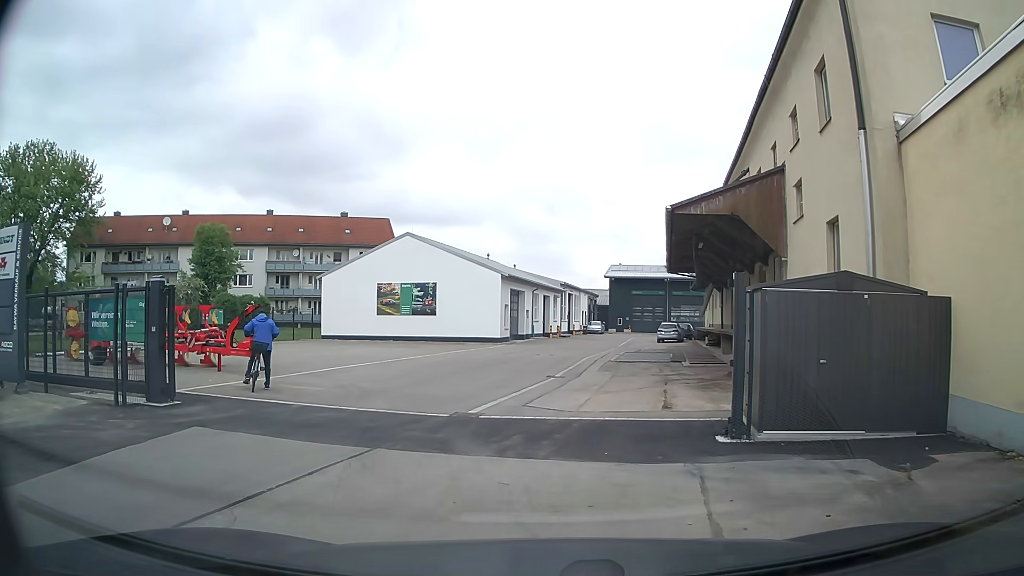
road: service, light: Day
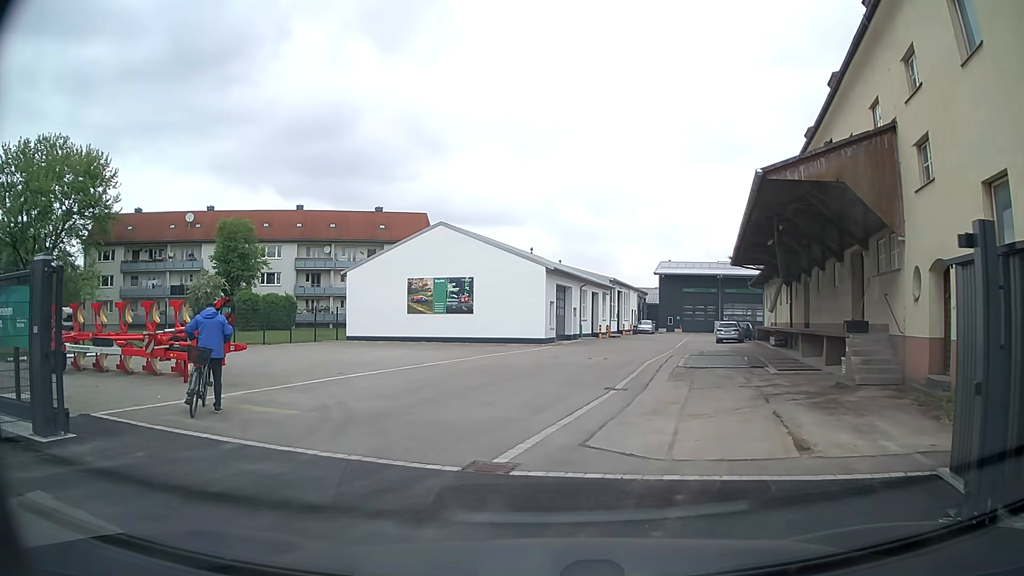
(-0.2, +4.5) m; -4°
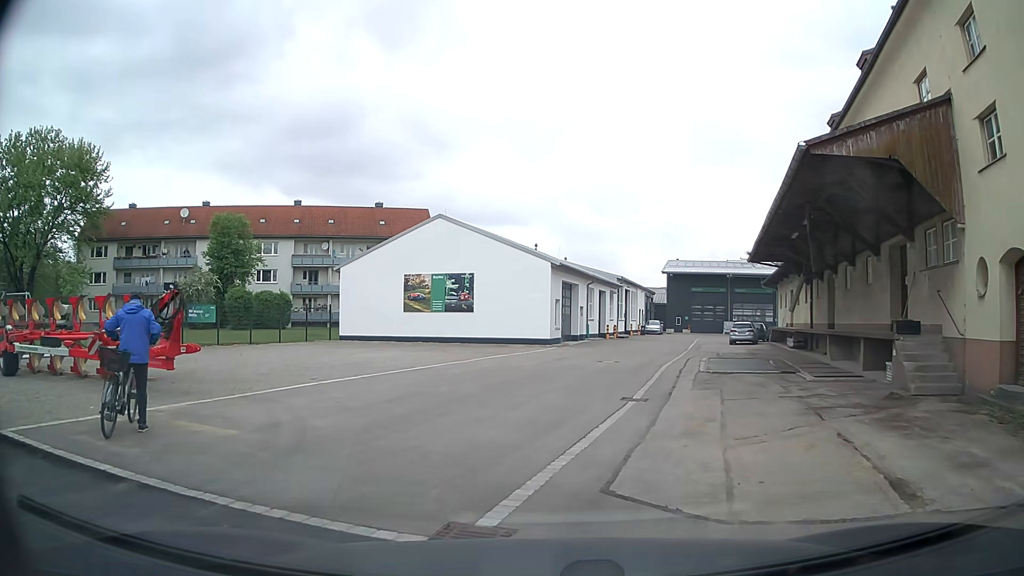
(0.0, +2.3) m; -1°
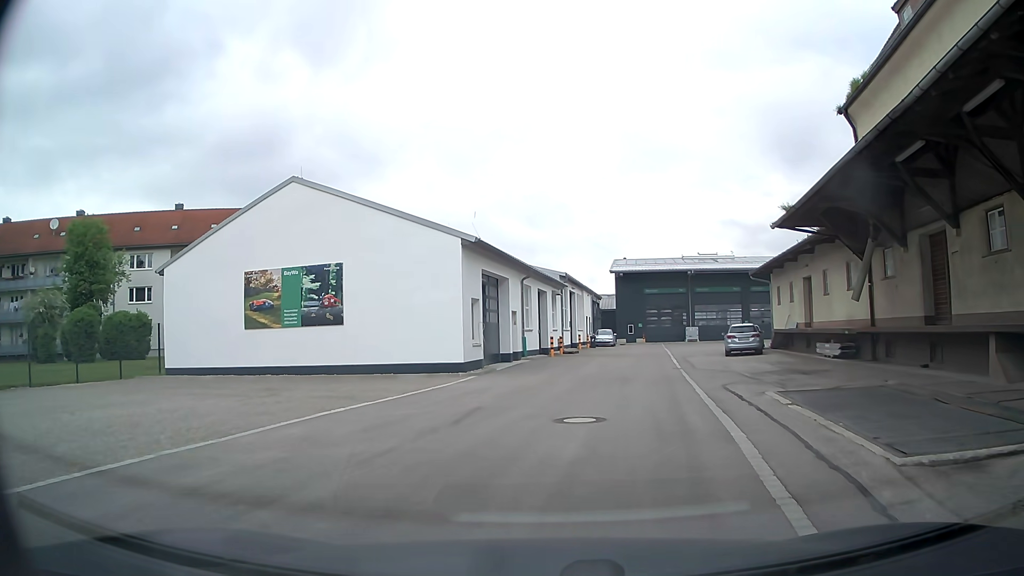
(+0.6, +13.2) m; +4°
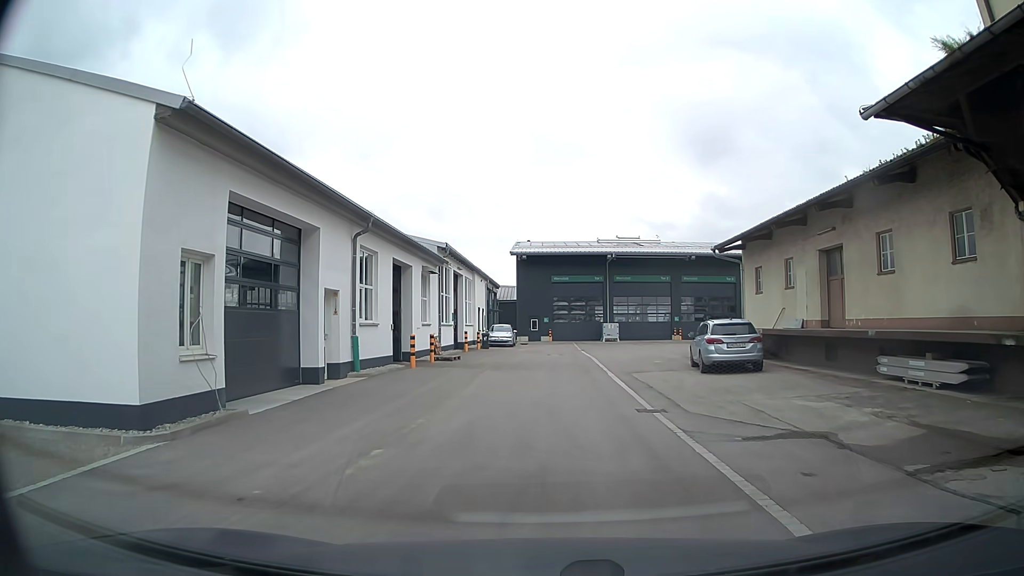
(+1.4, +12.9) m; +10°
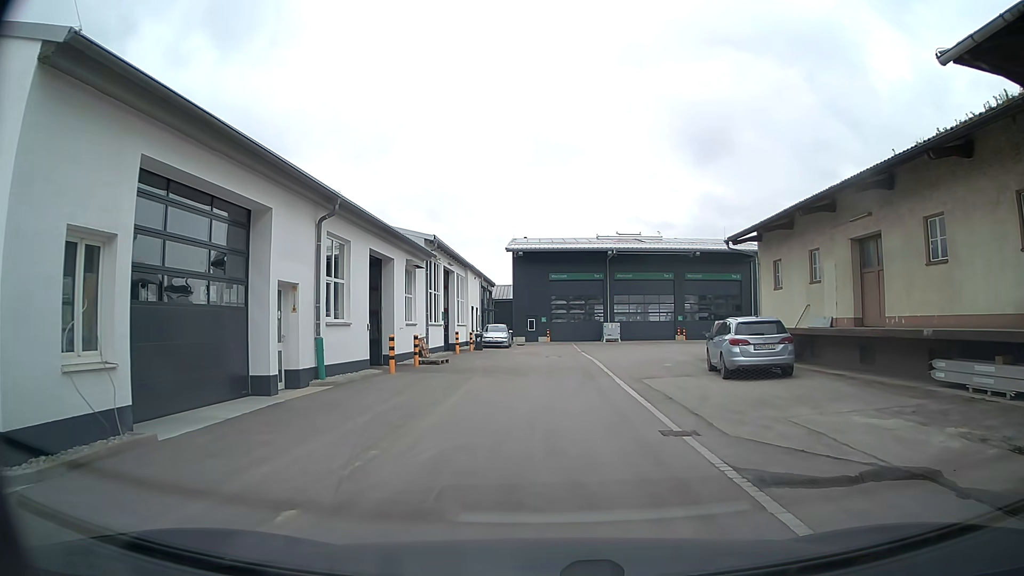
(0.0, +2.6) m; 0°
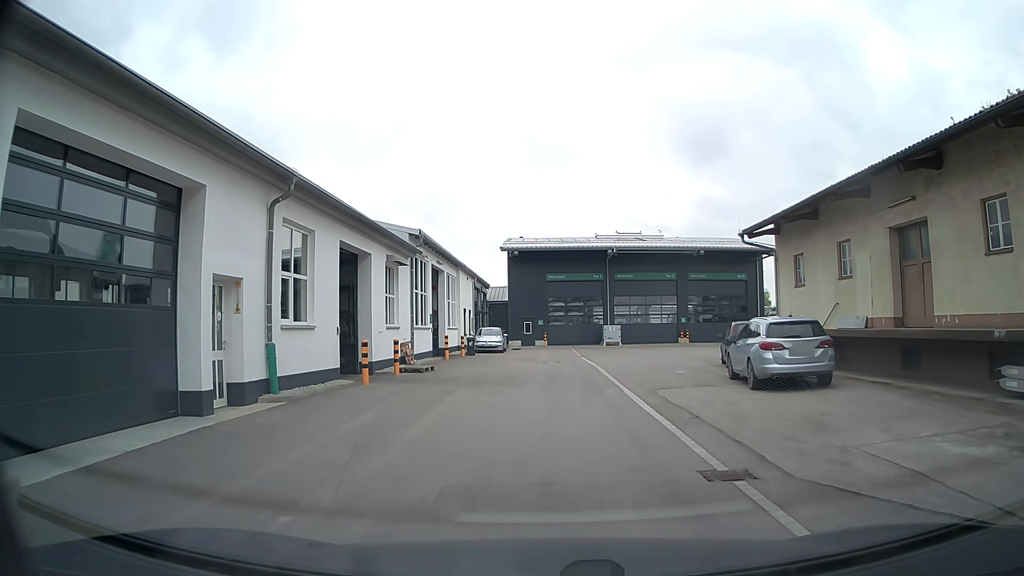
(0.0, +2.5) m; 0°
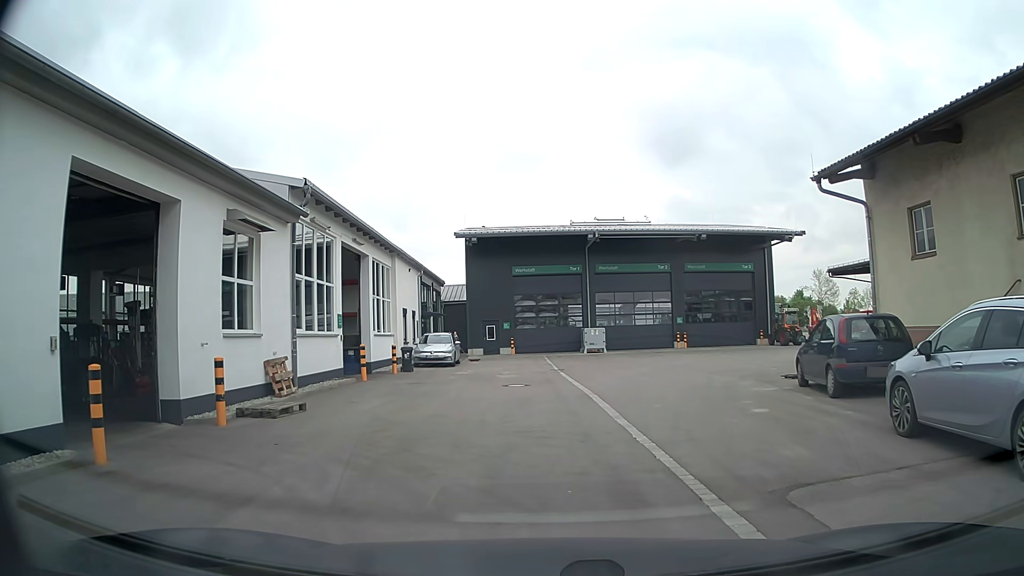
(+0.2, +9.6) m; +3°
